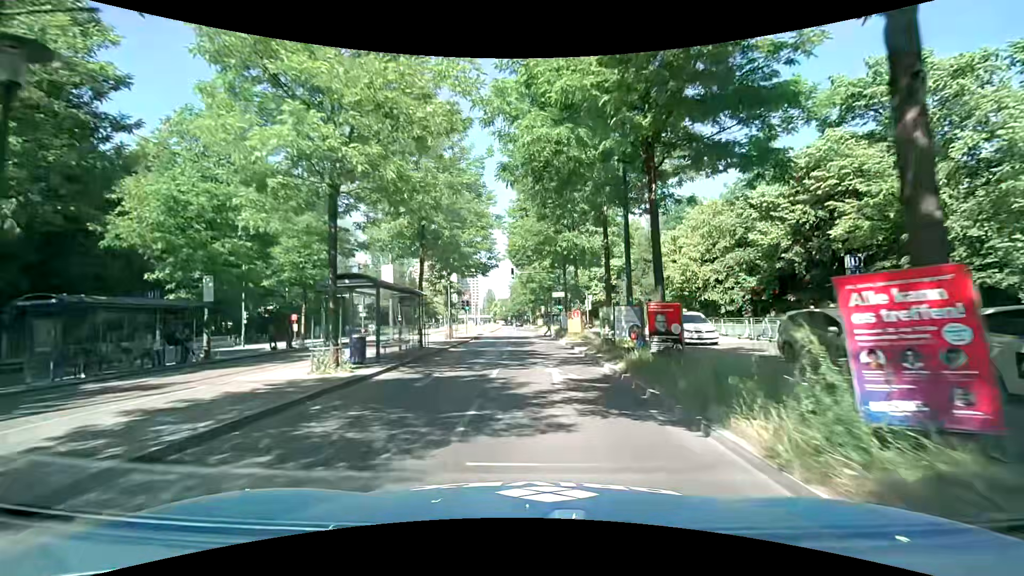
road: secondary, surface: asphalt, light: Day
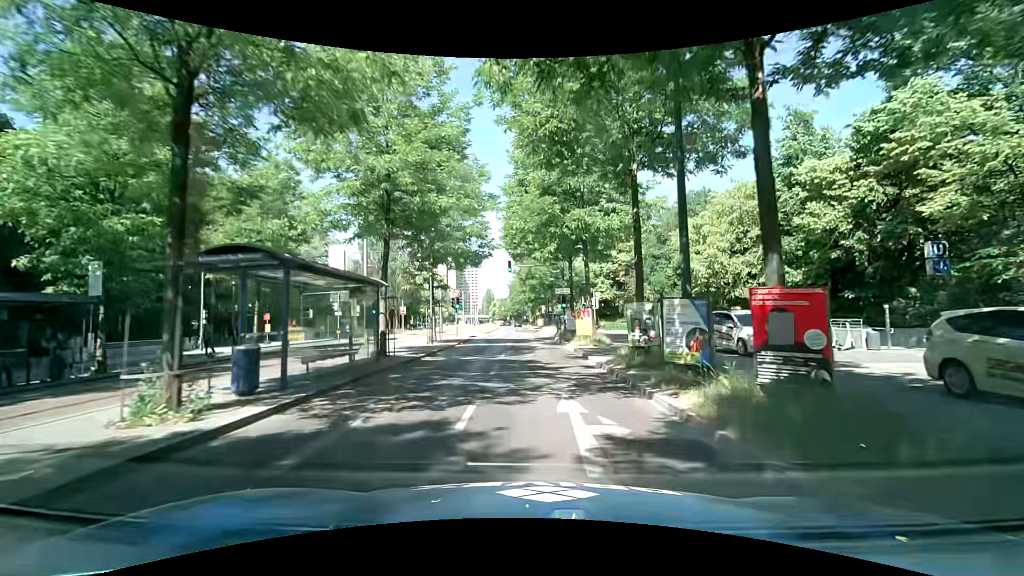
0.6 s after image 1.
(0.0, +5.6) m; 0°
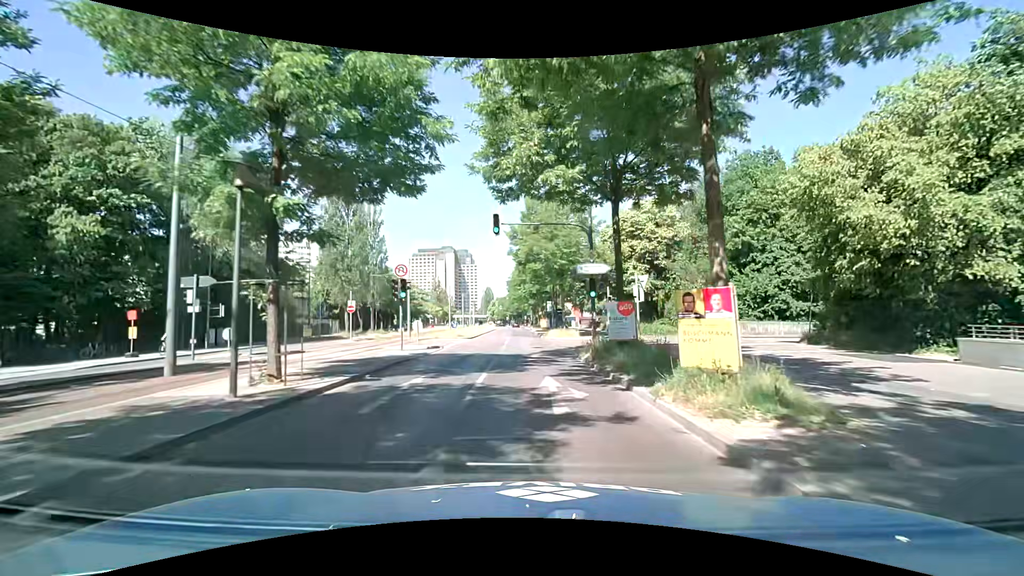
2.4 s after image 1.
(+0.1, +17.0) m; 0°
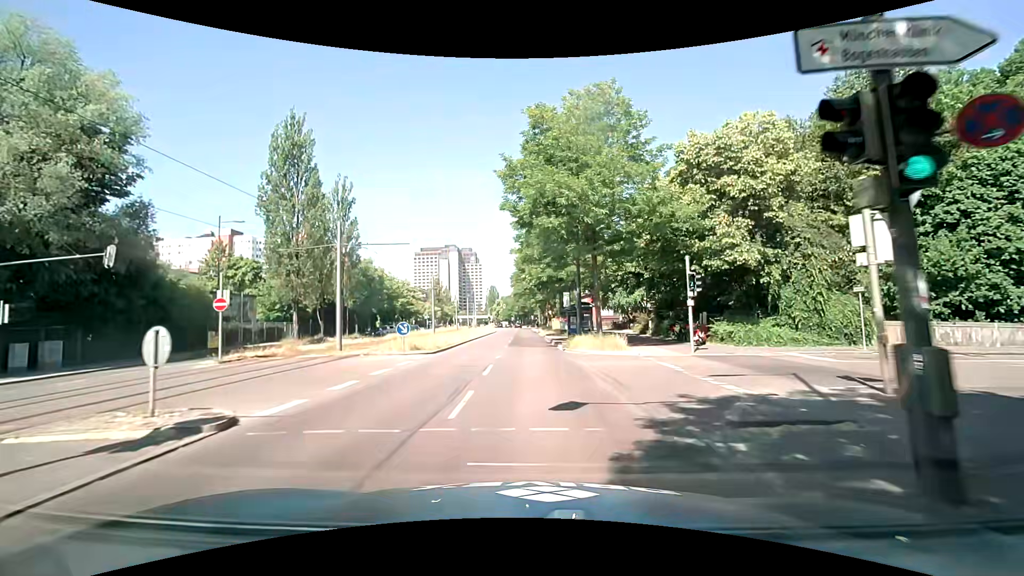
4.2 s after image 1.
(-0.1, +18.0) m; -1°
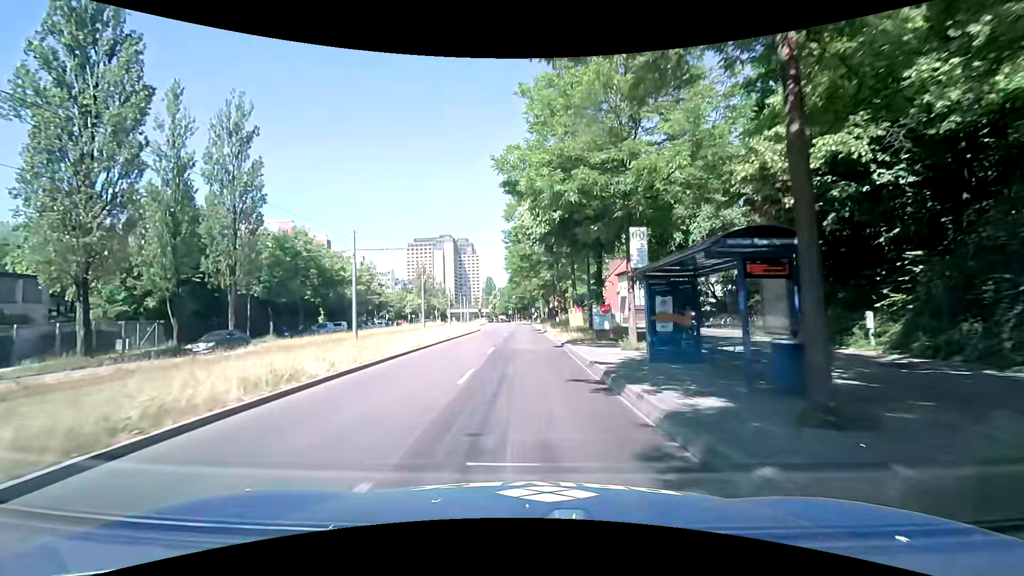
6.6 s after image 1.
(0.0, +26.3) m; 0°
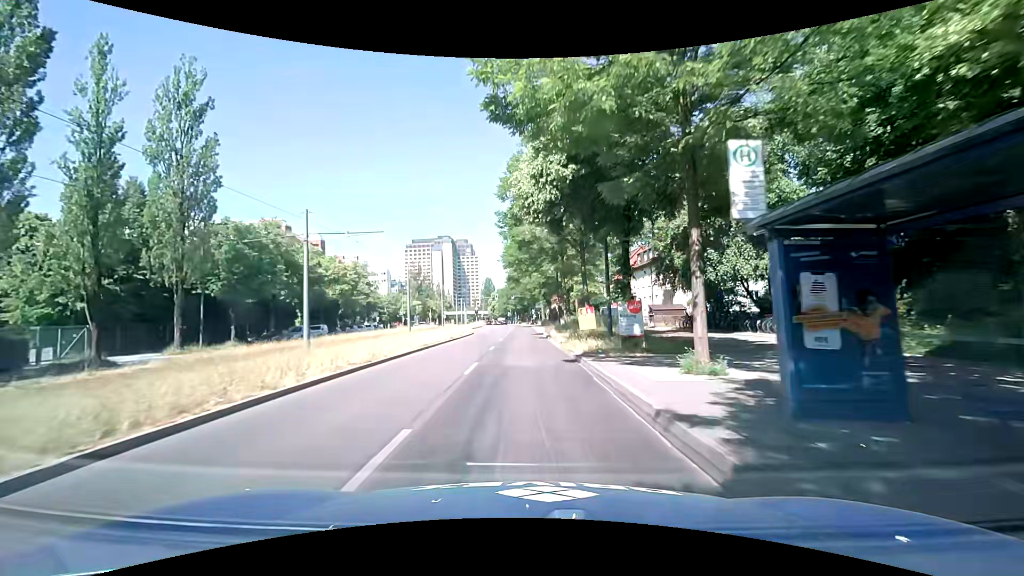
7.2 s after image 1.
(0.0, +6.9) m; 0°
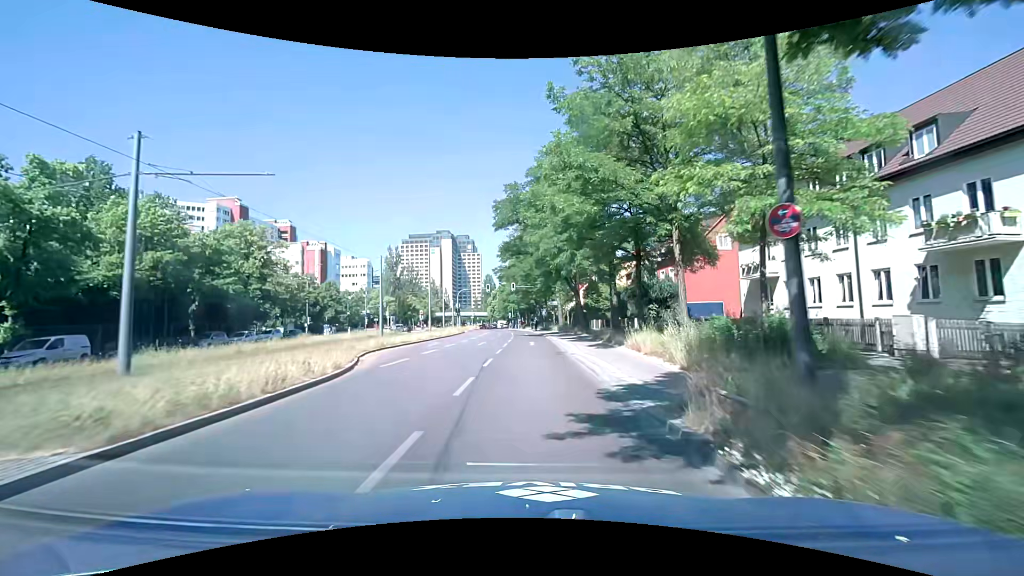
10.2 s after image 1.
(-0.6, +36.2) m; 0°
